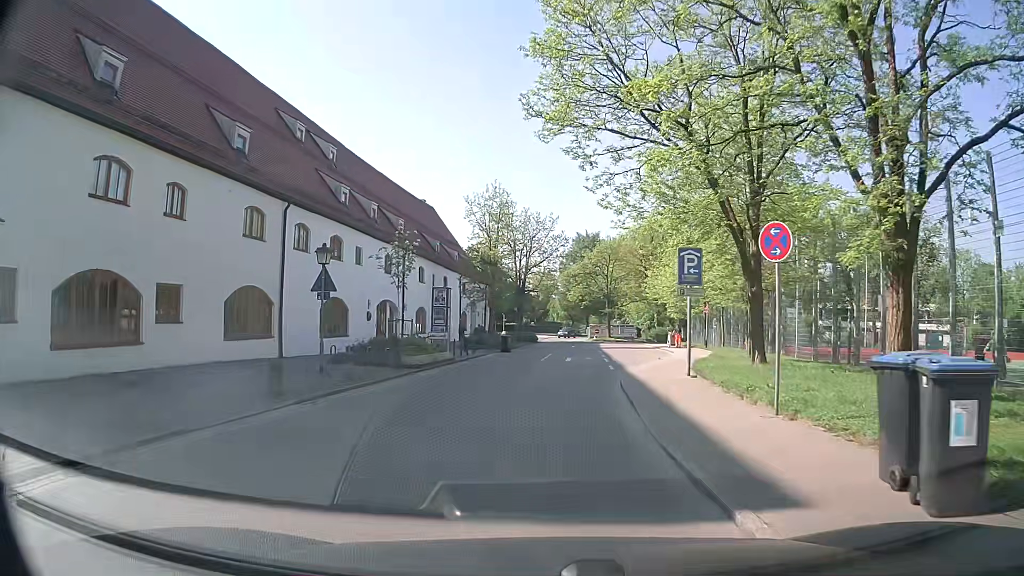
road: residential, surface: asphalt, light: Day
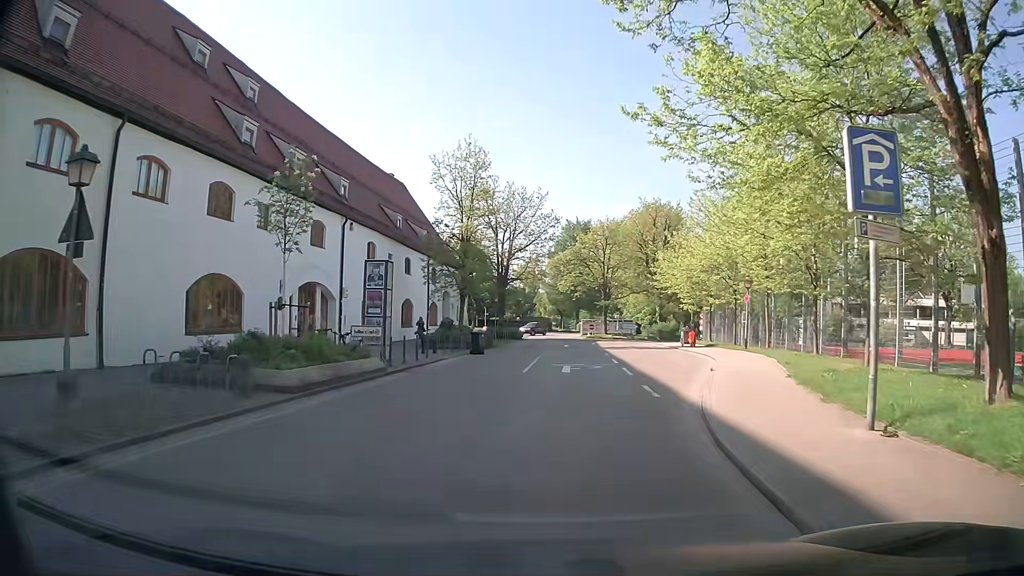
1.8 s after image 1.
(0.0, +11.3) m; +1°
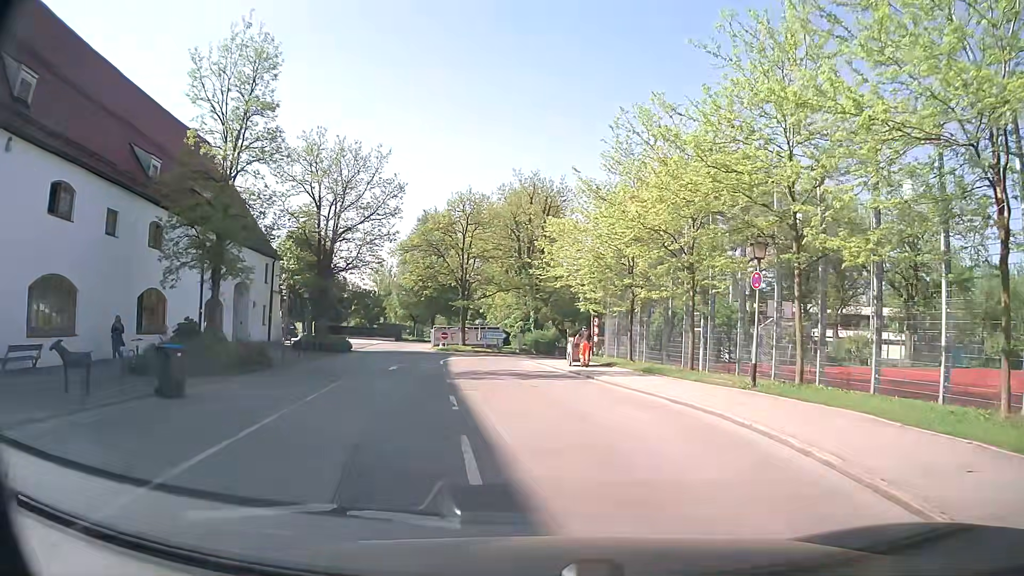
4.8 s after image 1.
(+1.6, +17.9) m; +13°
